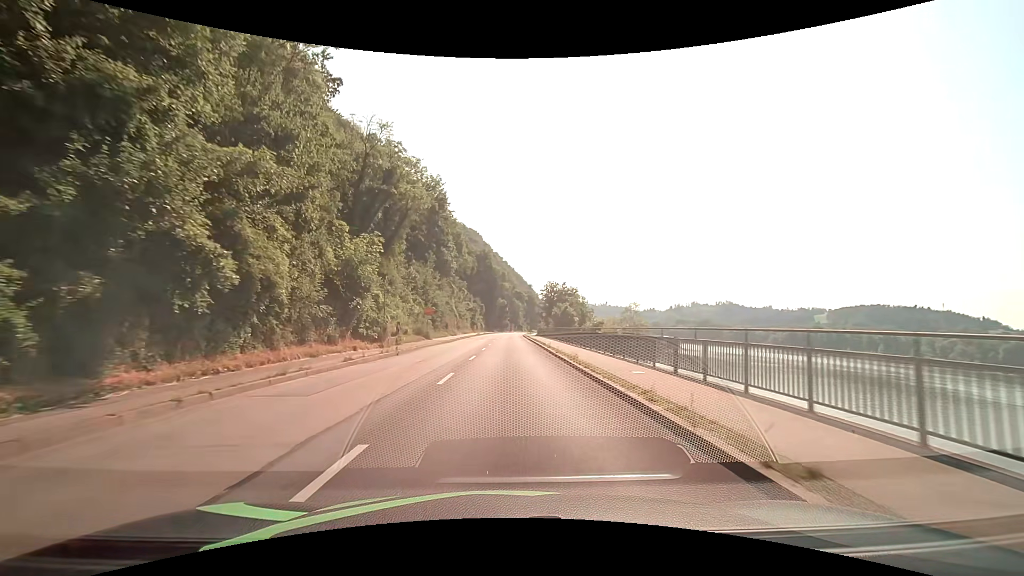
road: primary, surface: asphalt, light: Day
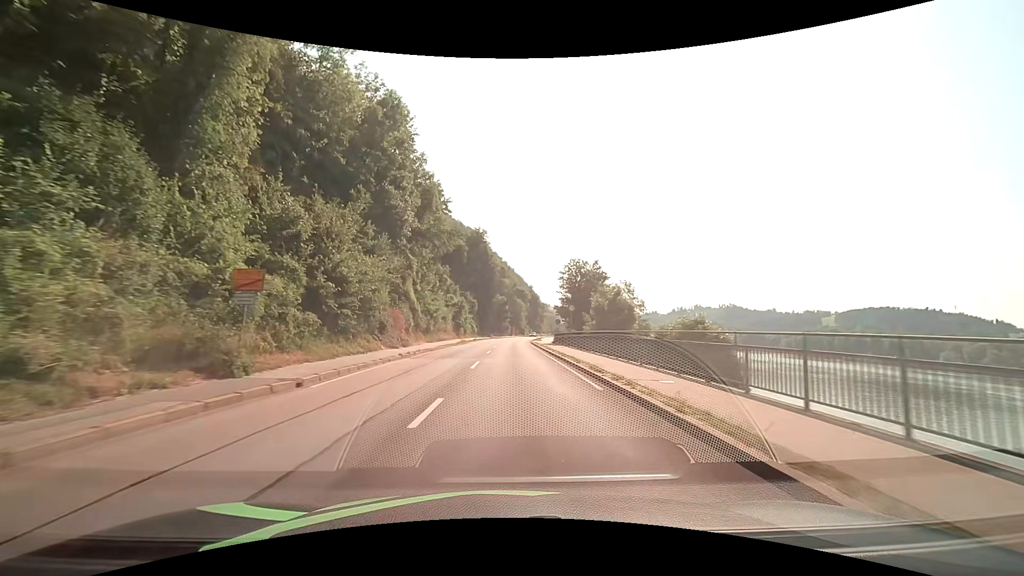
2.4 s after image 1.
(-0.1, +32.1) m; 0°
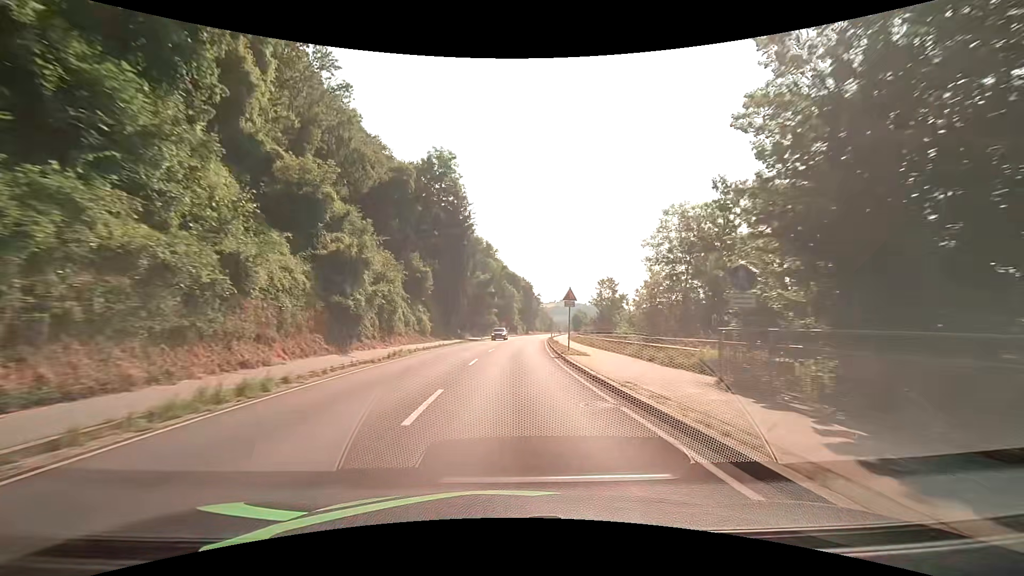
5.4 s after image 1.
(+0.4, +47.2) m; +1°
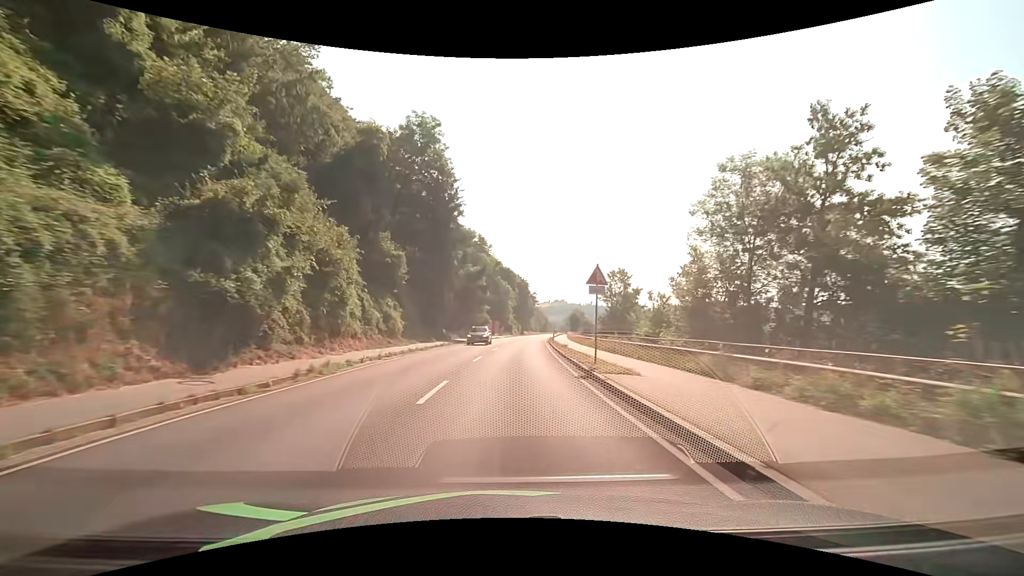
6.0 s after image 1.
(+0.1, +10.1) m; +1°
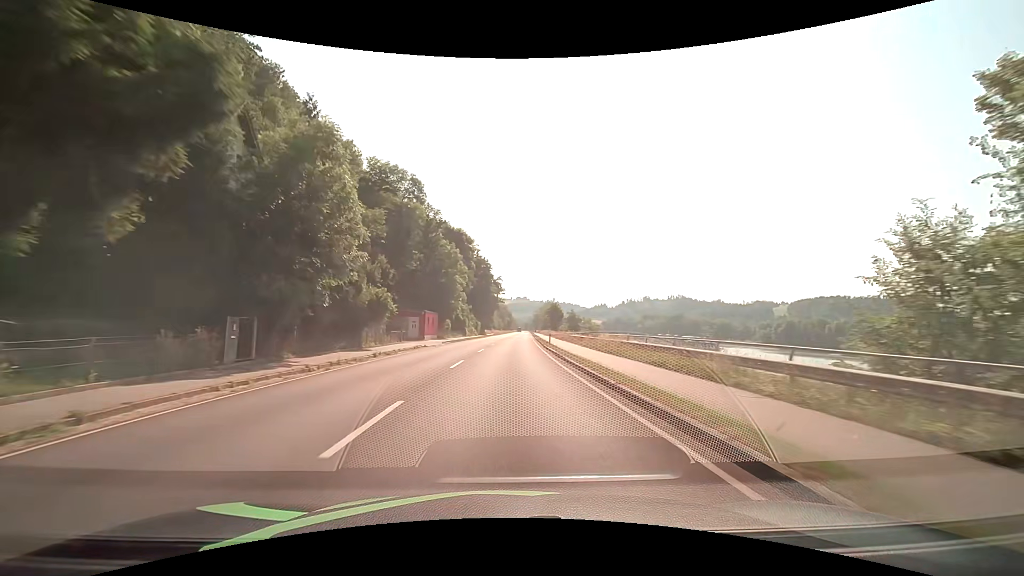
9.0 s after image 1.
(+1.9, +51.6) m; +4°
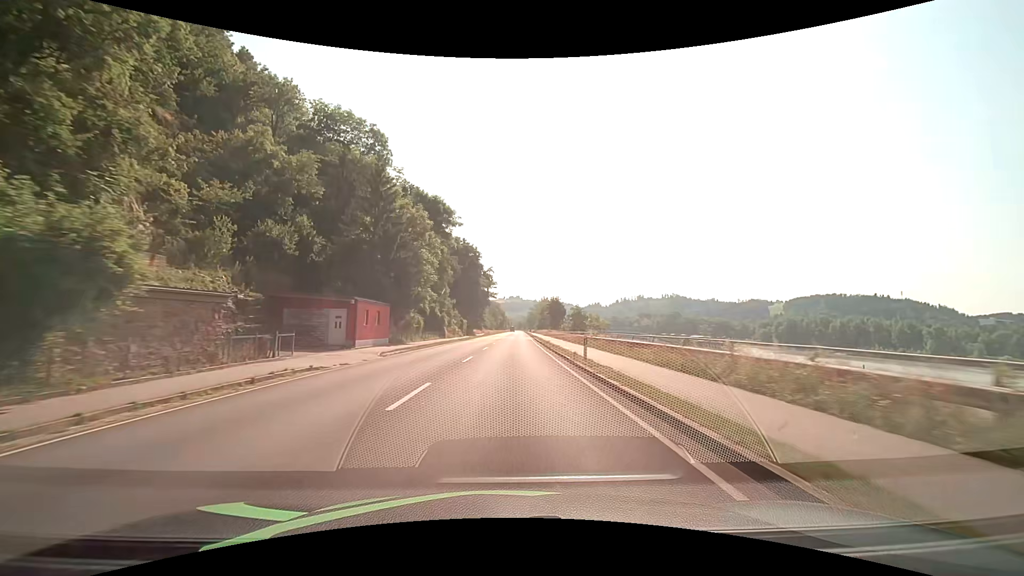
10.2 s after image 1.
(+0.1, +21.0) m; +1°
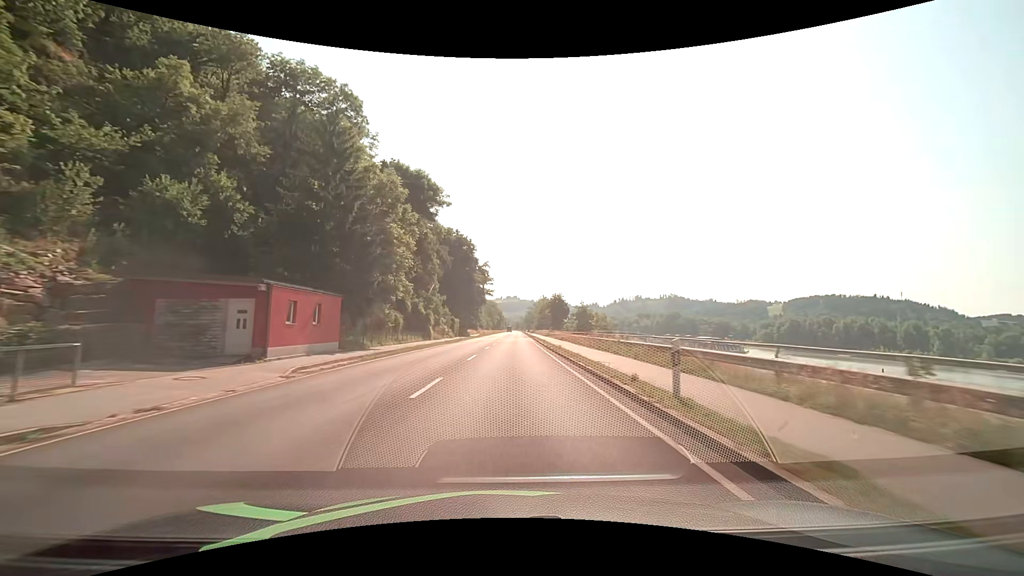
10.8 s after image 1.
(0.0, +10.6) m; 0°
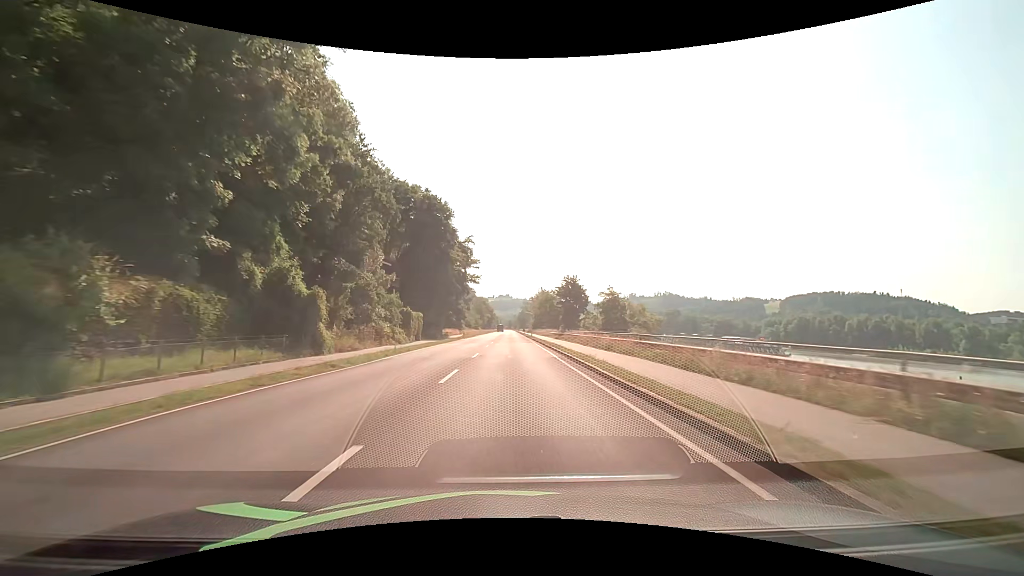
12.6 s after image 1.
(+0.3, +31.9) m; +1°
(0, +10) (0, +20) (0, +30) (0, +40) (0, +50) (0, +60) (+1, +70) (+1, +80) (+1, +90) (+1, +100) m
